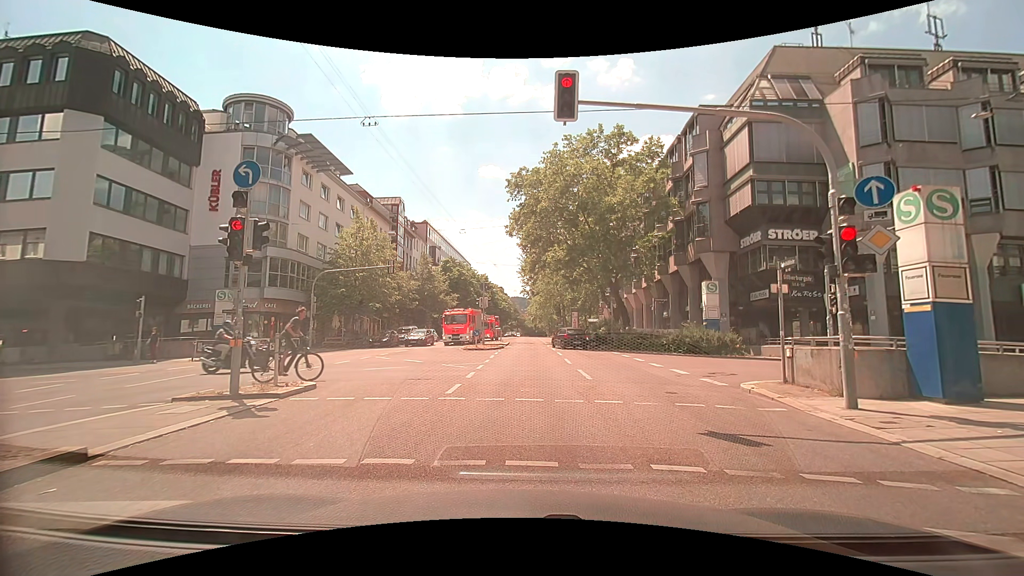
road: secondary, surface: asphalt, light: Day
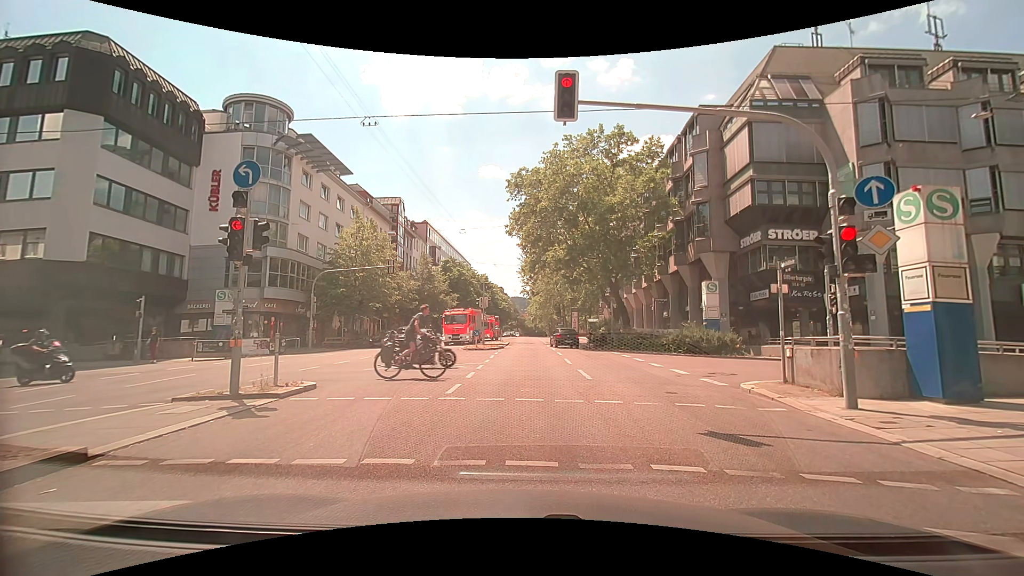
(0.0, 0.0) m; 0°
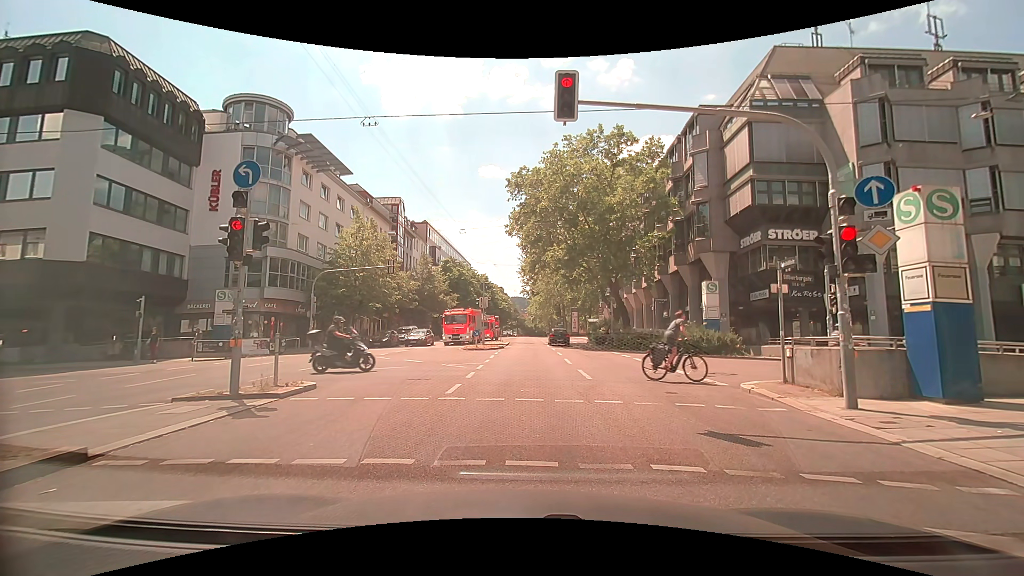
(0.0, 0.0) m; 0°
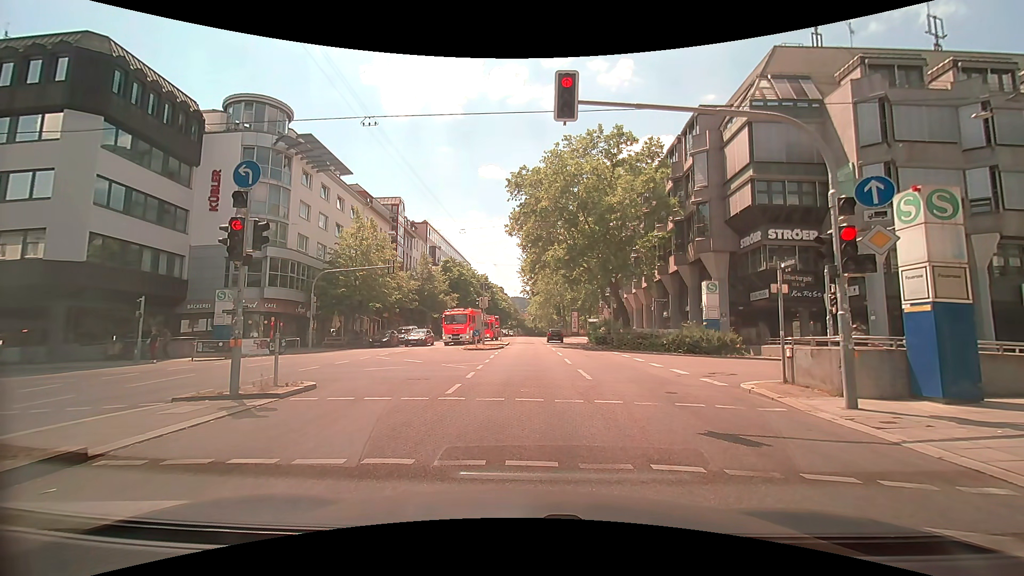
(0.0, 0.0) m; 0°
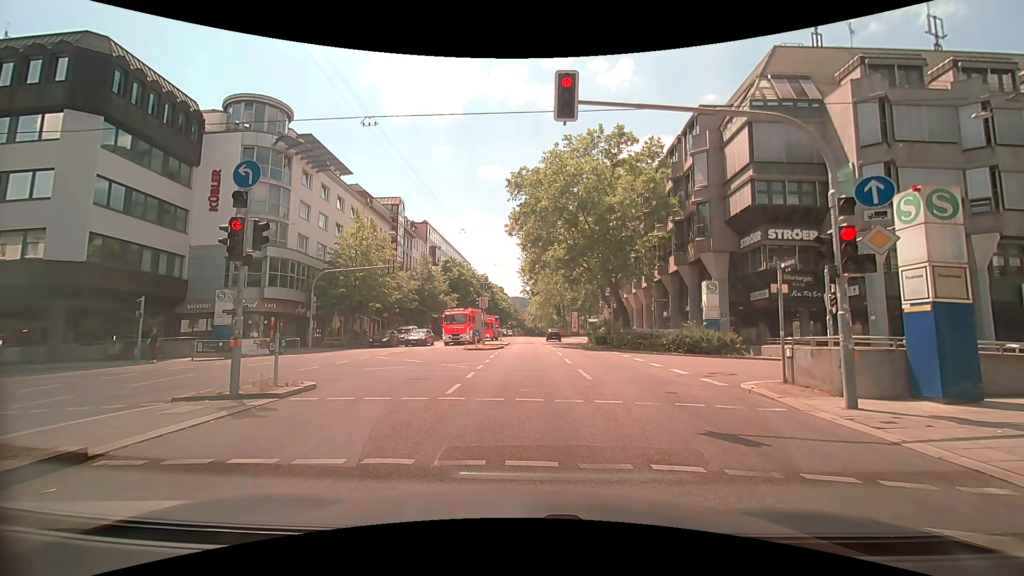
(0.0, 0.0) m; 0°
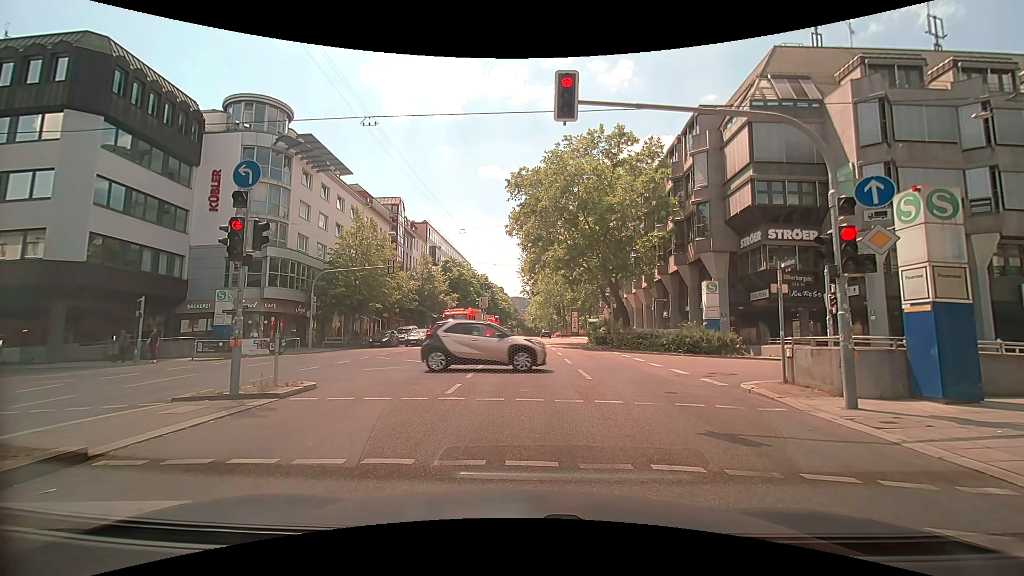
(0.0, 0.0) m; 0°
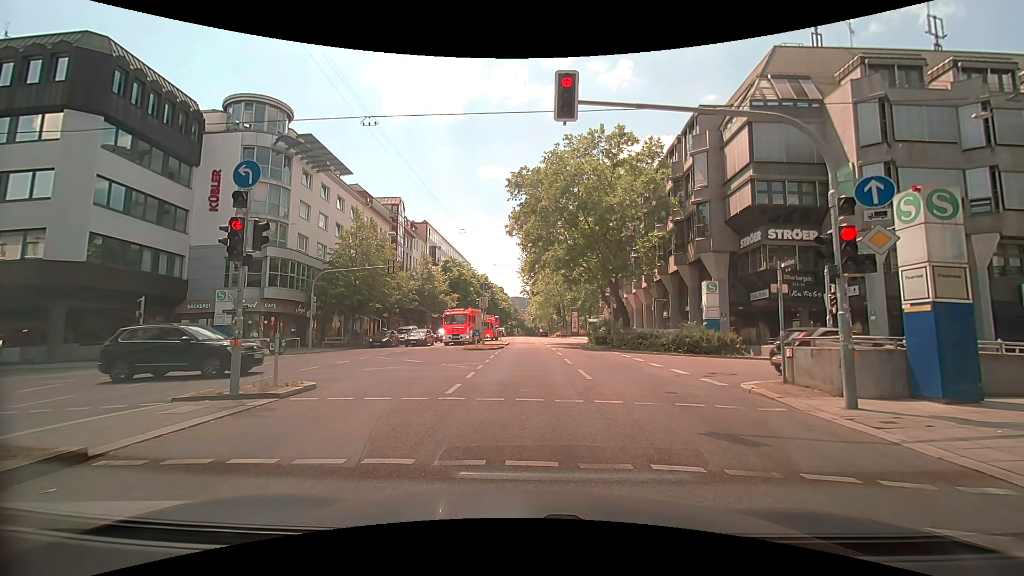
(0.0, 0.0) m; 0°
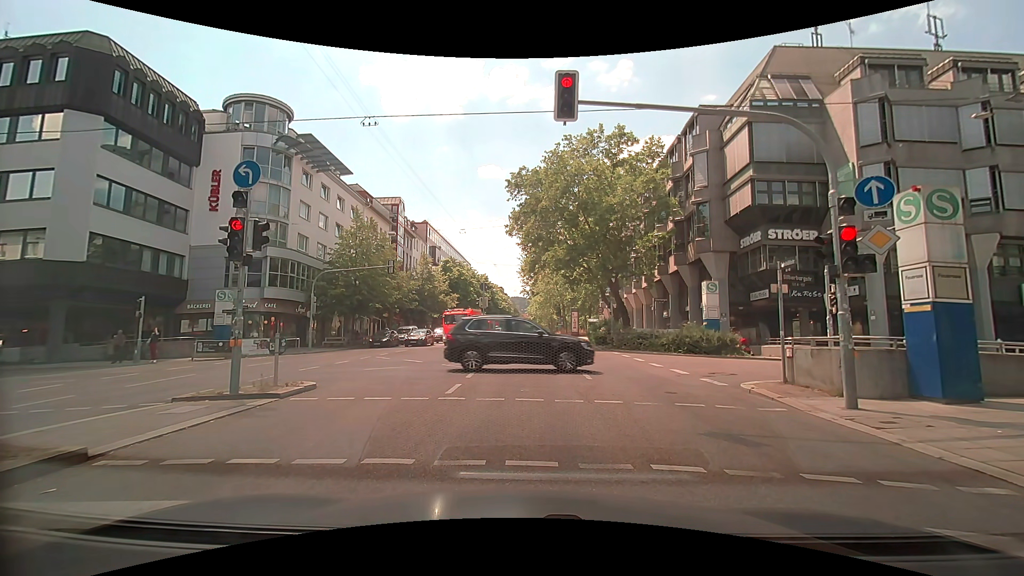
(0.0, 0.0) m; 0°
(0, +10) (0, +20) (-1, +30) (-1, +40) (-1, +50) (-1, +60) (-1, +70) (-2, +80) (-2, +90) (-2, +100) m
